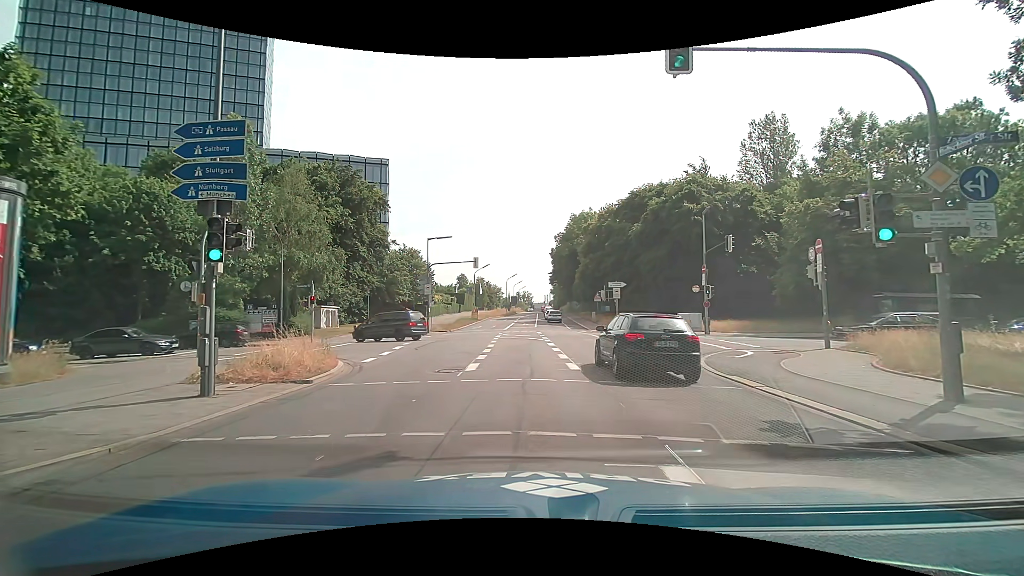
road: secondary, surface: asphalt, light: Day
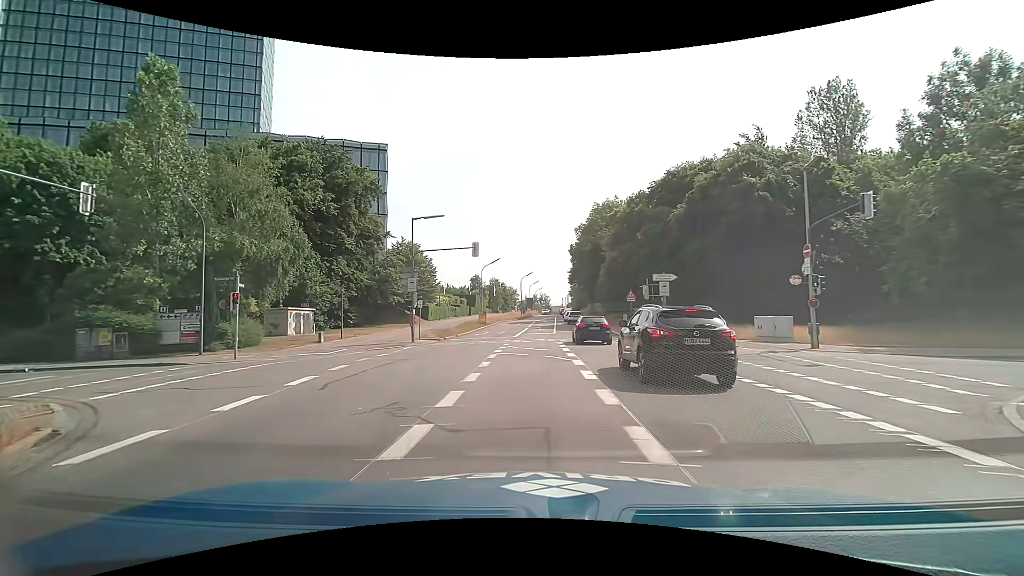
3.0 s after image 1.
(+0.4, +11.0) m; 0°
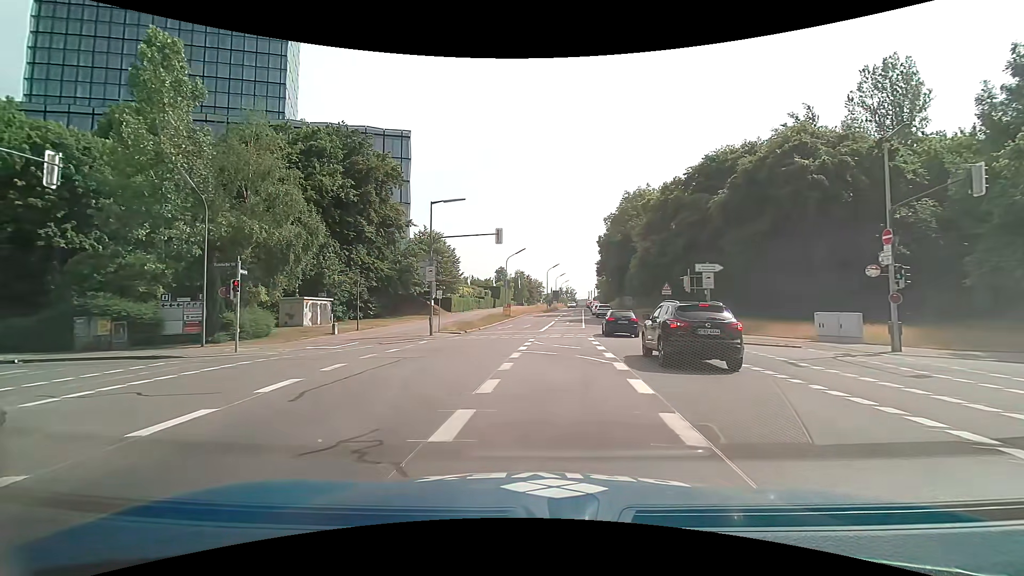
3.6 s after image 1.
(-0.1, +2.5) m; -4°
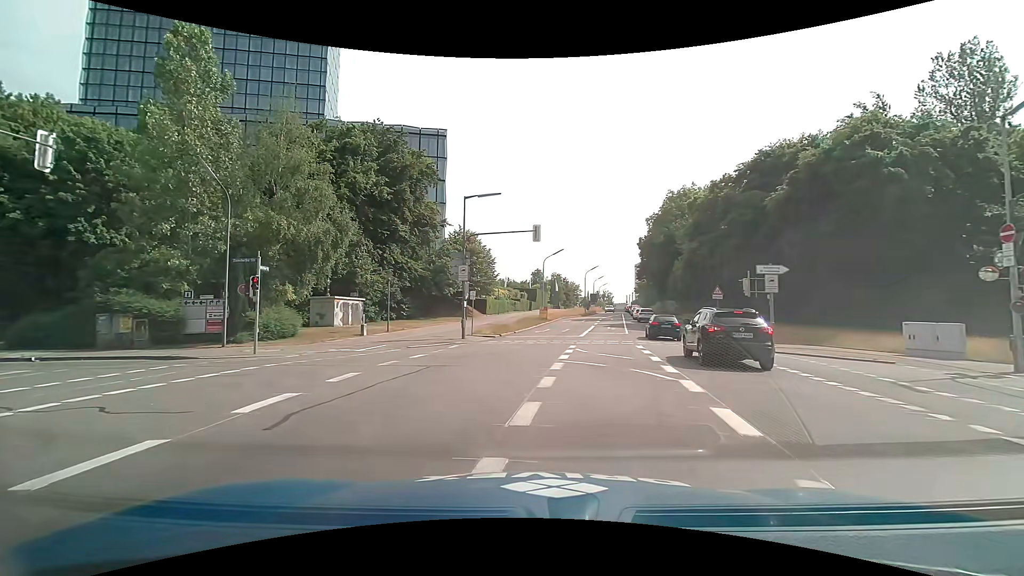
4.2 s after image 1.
(-0.1, +2.2) m; -4°
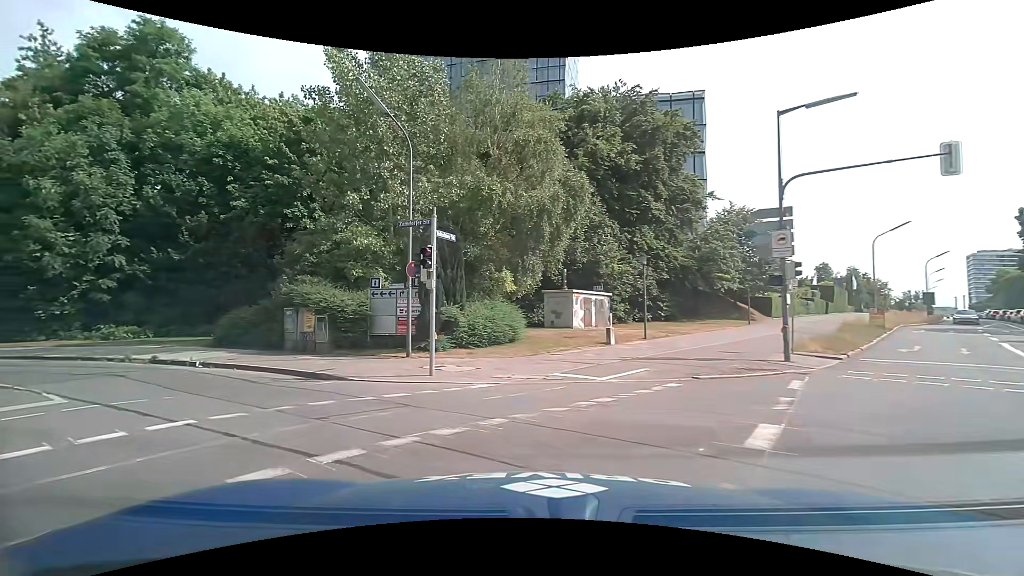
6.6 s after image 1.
(-2.5, +10.6) m; -28°
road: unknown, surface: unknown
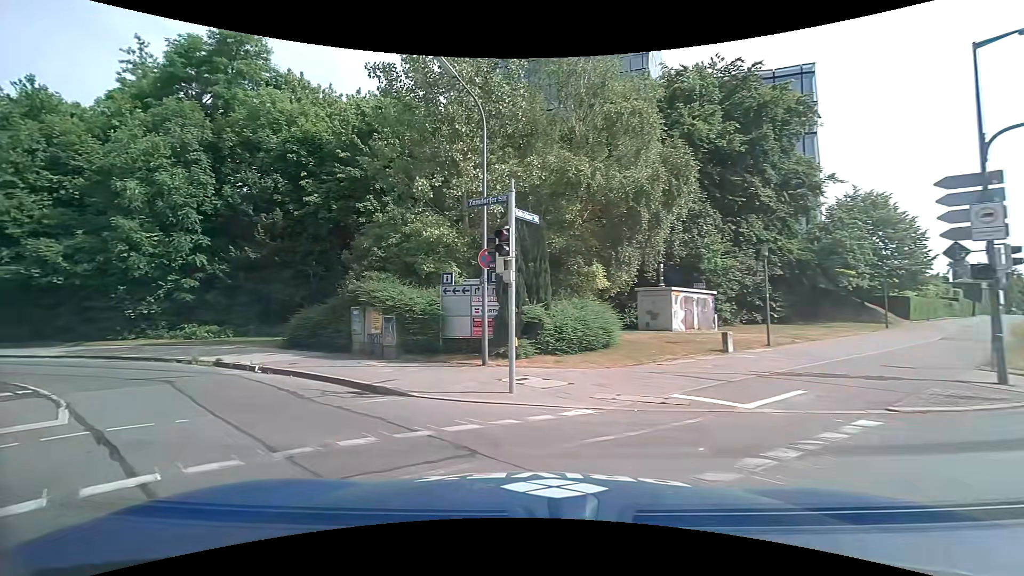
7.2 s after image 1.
(-0.2, +2.8) m; -11°
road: tertiary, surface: asphalt
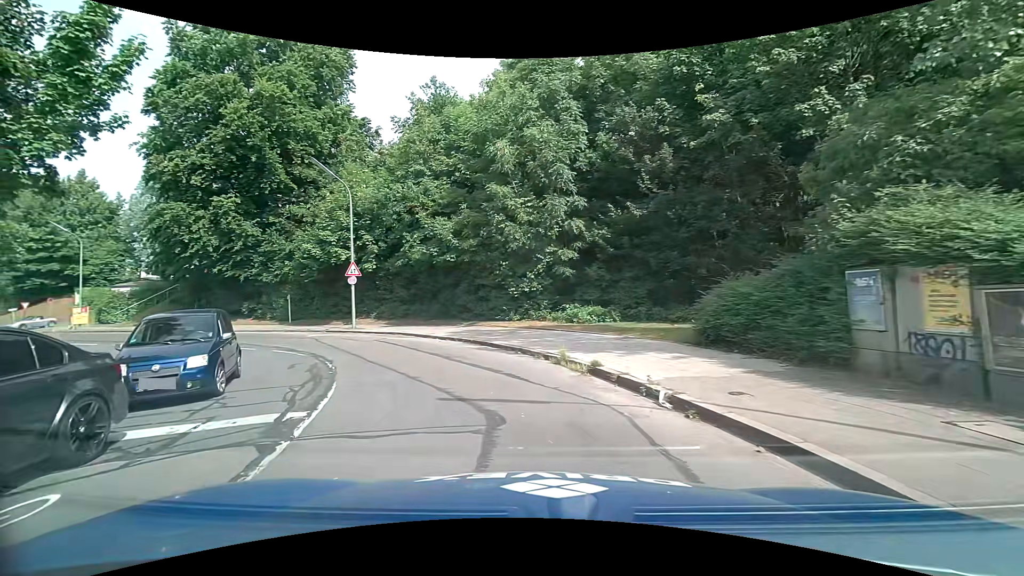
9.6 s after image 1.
(-3.0, +8.3) m; -41°
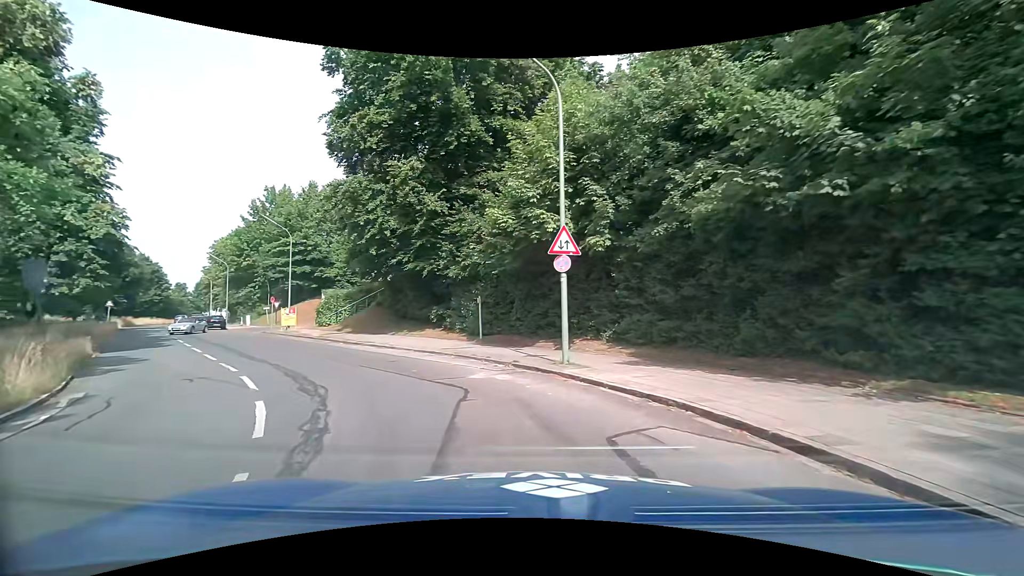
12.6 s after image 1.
(-3.5, +14.0) m; -26°
